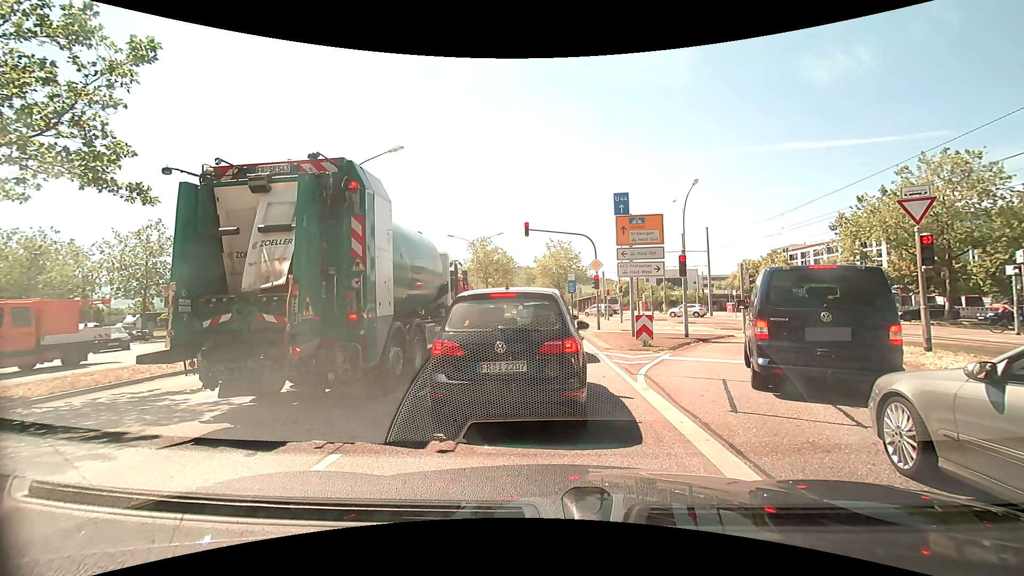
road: primary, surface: asphalt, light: Day
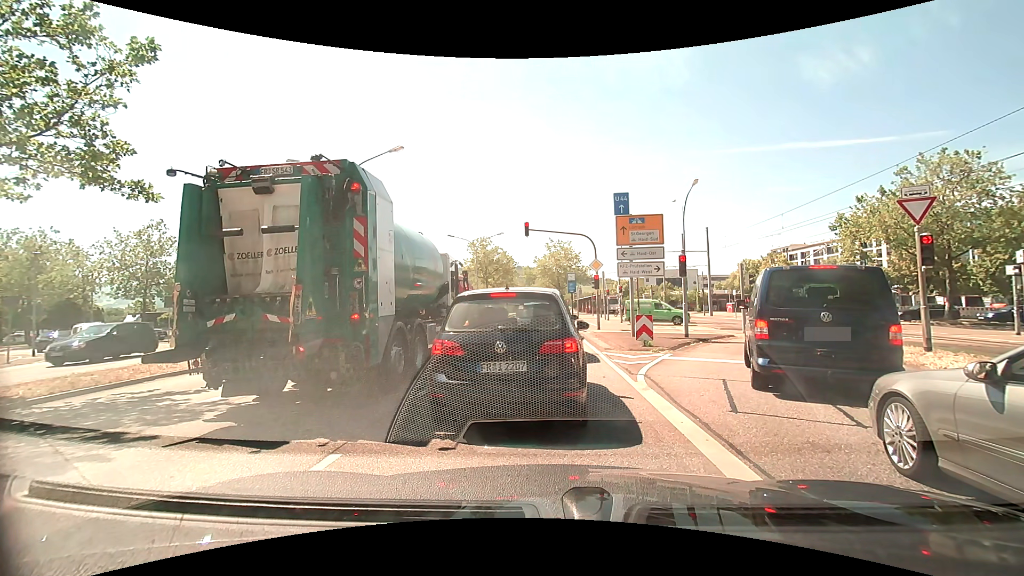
(0.0, 0.0) m; 0°
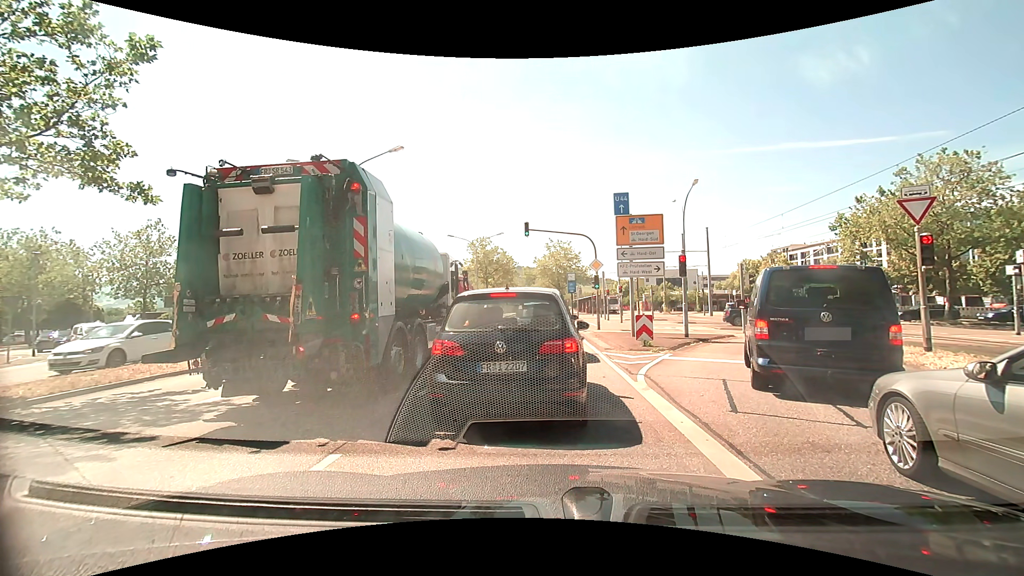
(0.0, 0.0) m; 0°
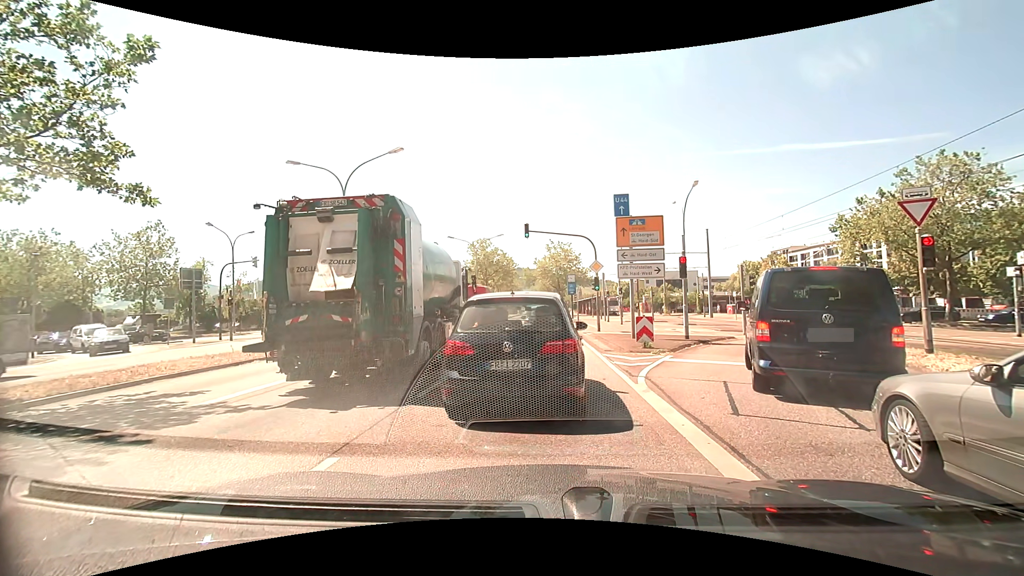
(0.0, 0.0) m; 0°
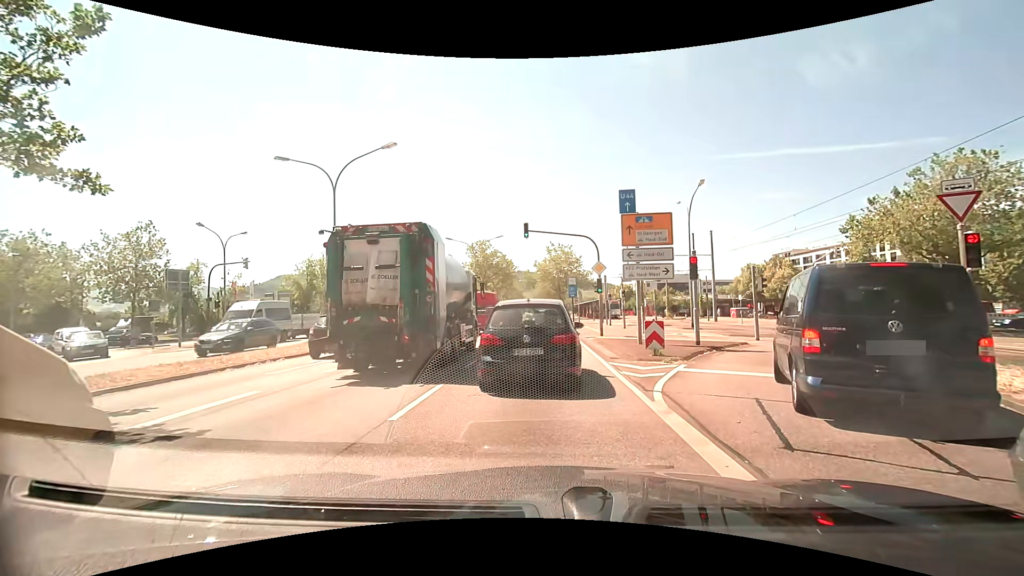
(0.0, +1.5) m; -1°
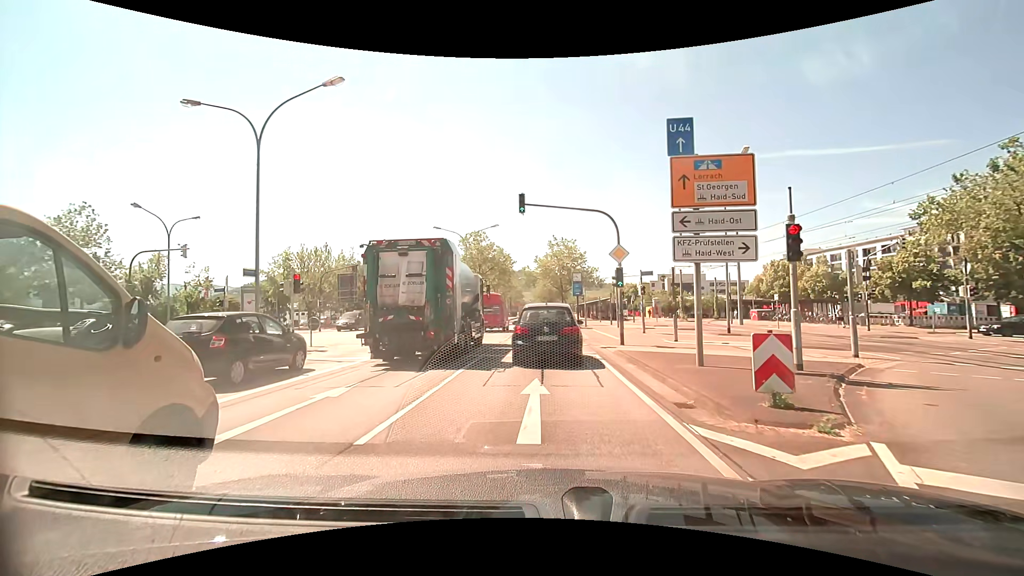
(+0.2, +7.4) m; +1°
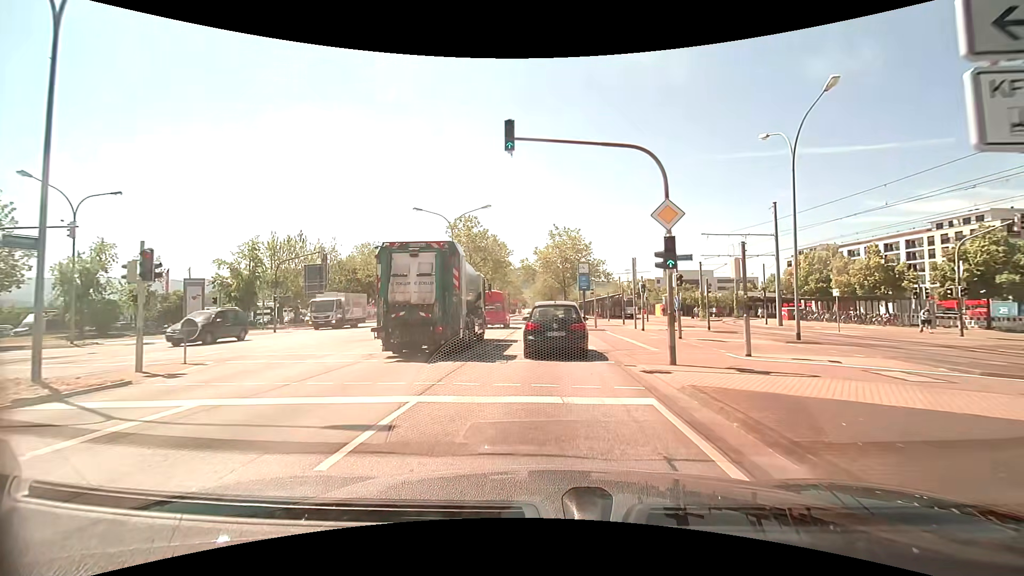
(0.0, +8.2) m; -1°
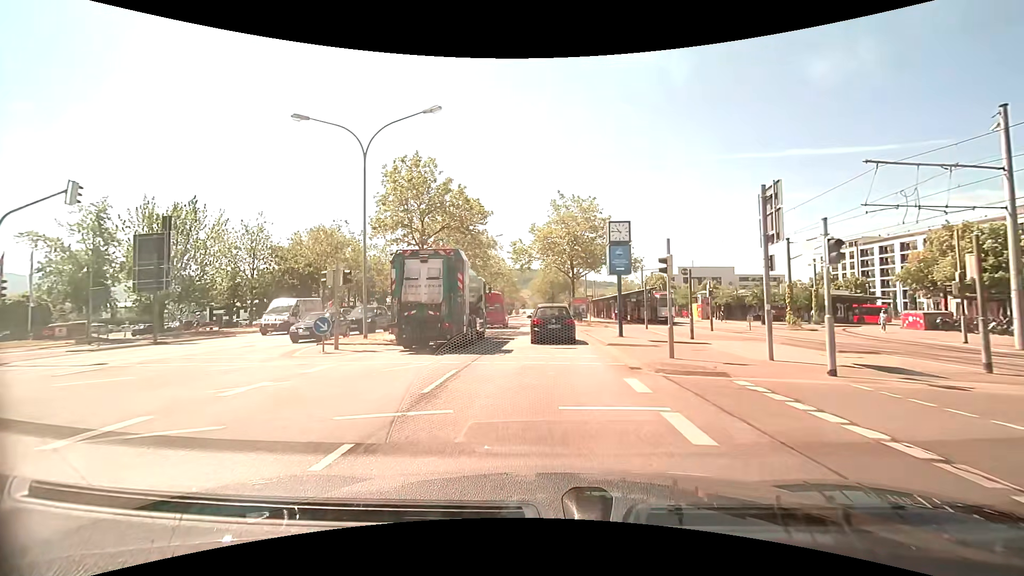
(+0.2, +20.7) m; +1°
(0, +10) (0, +20) (0, +30) (0, +40) (0, +50) (0, +60) (-1, +70) (-1, +80) (-1, +90) (-1, +100) m
